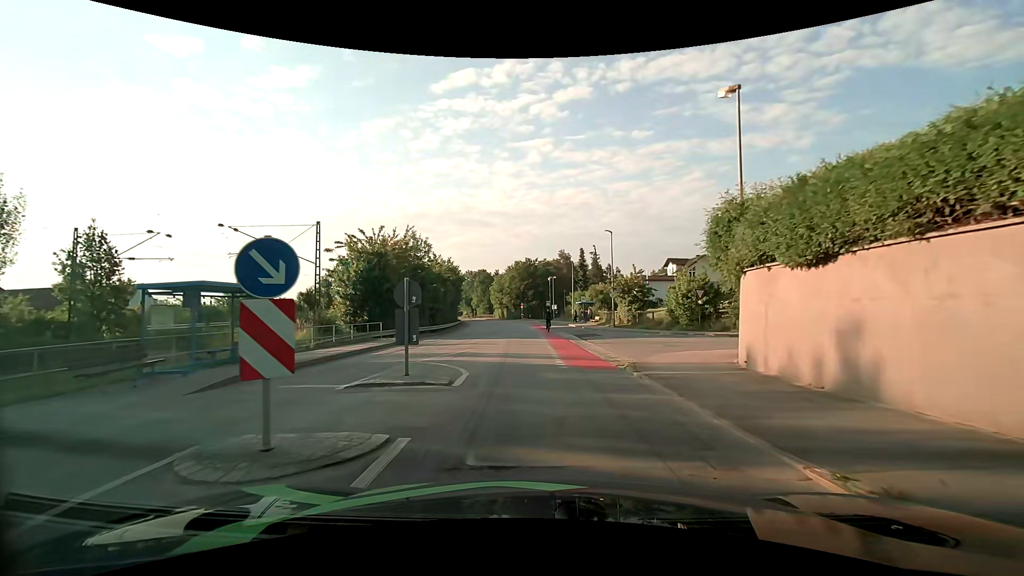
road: unclassified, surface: asphalt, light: Day
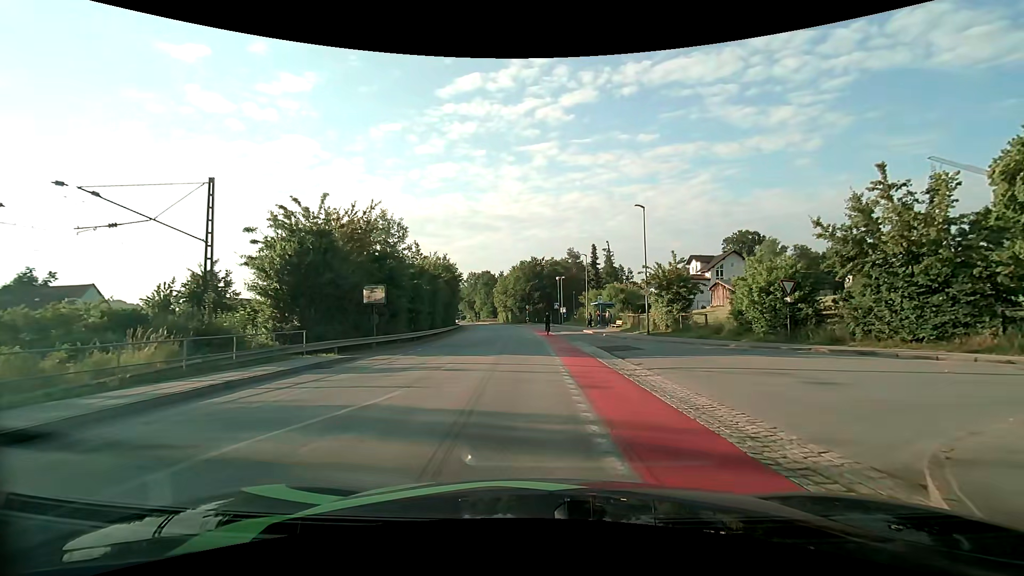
(+0.1, +10.6) m; 0°
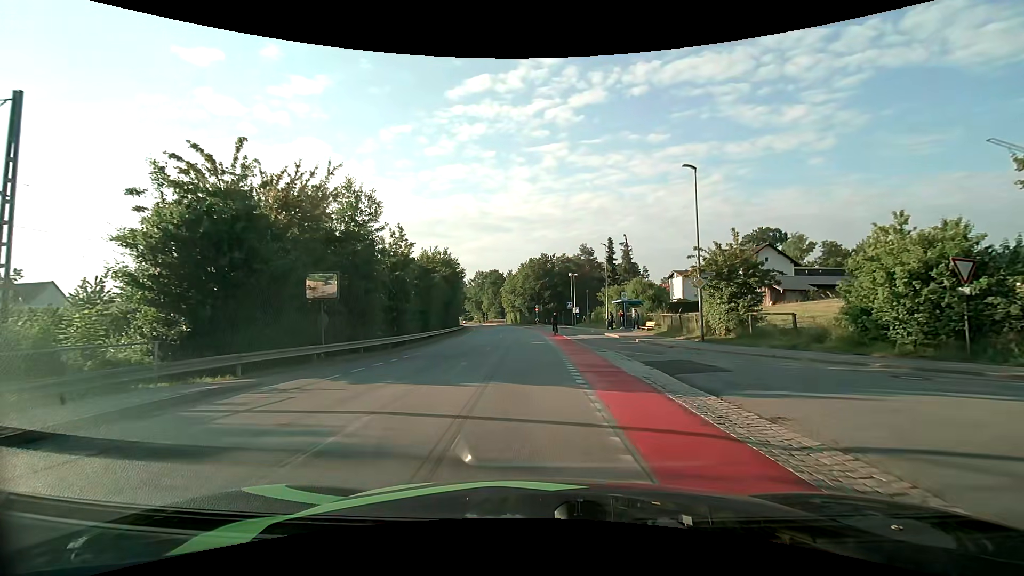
(-0.1, +8.4) m; -1°
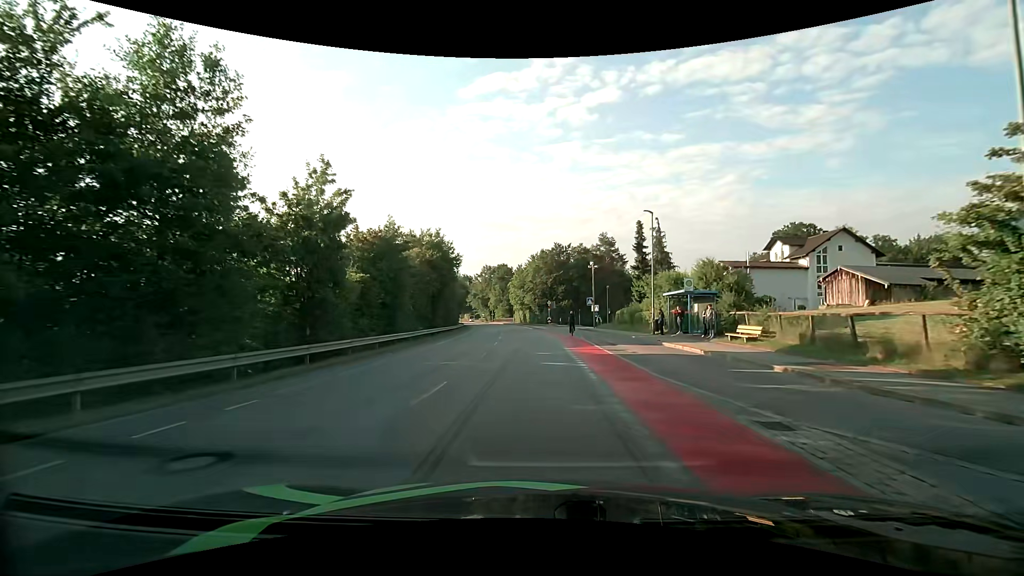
(-0.2, +14.7) m; -1°
